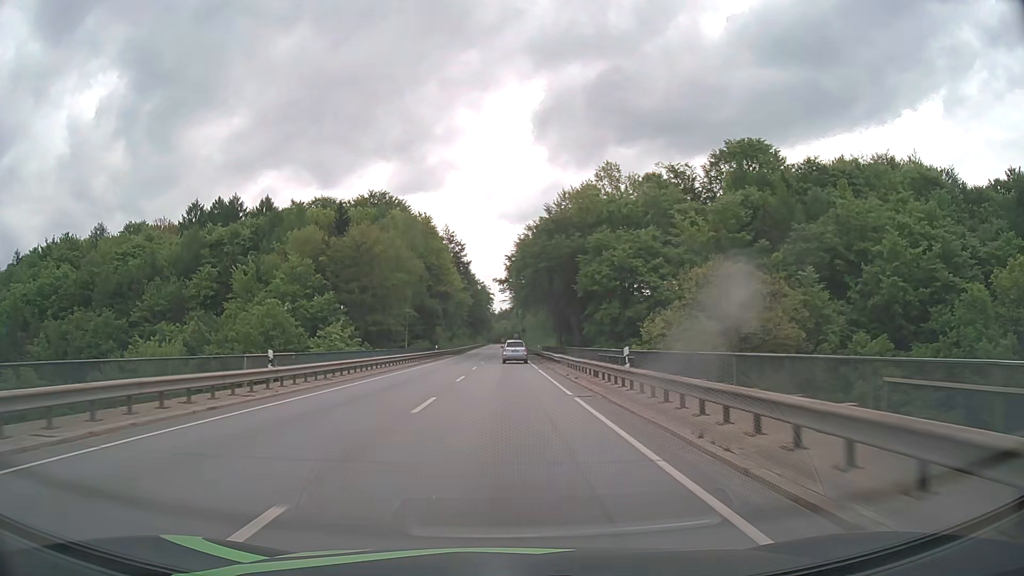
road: primary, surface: asphalt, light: Day
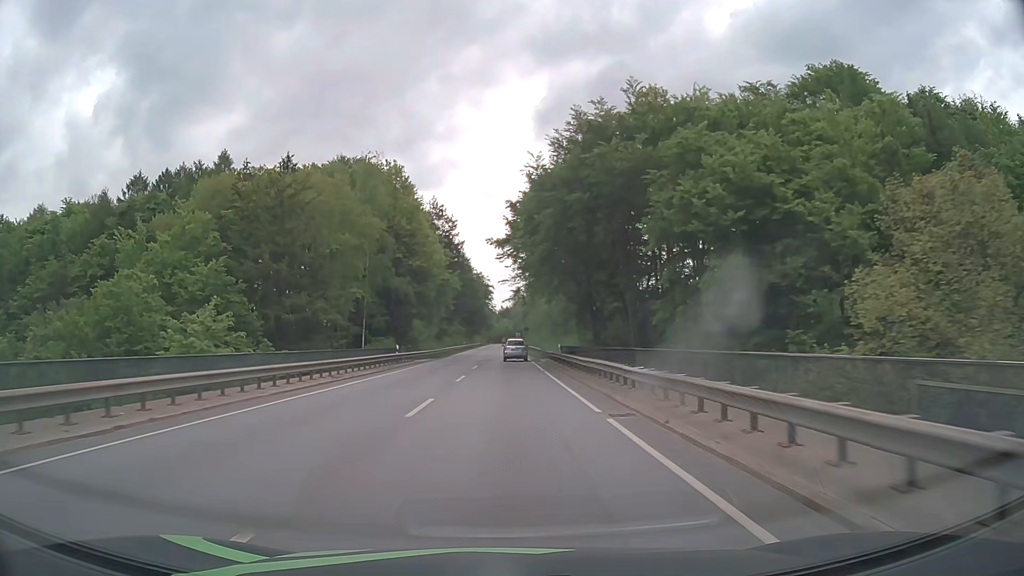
(-0.1, +24.9) m; 0°
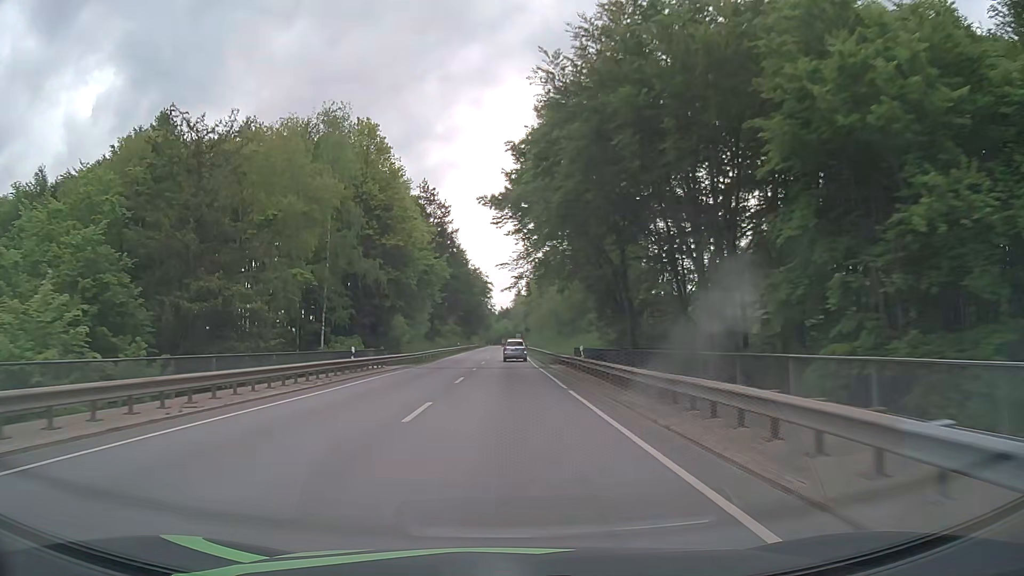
(0.0, +12.7) m; 0°
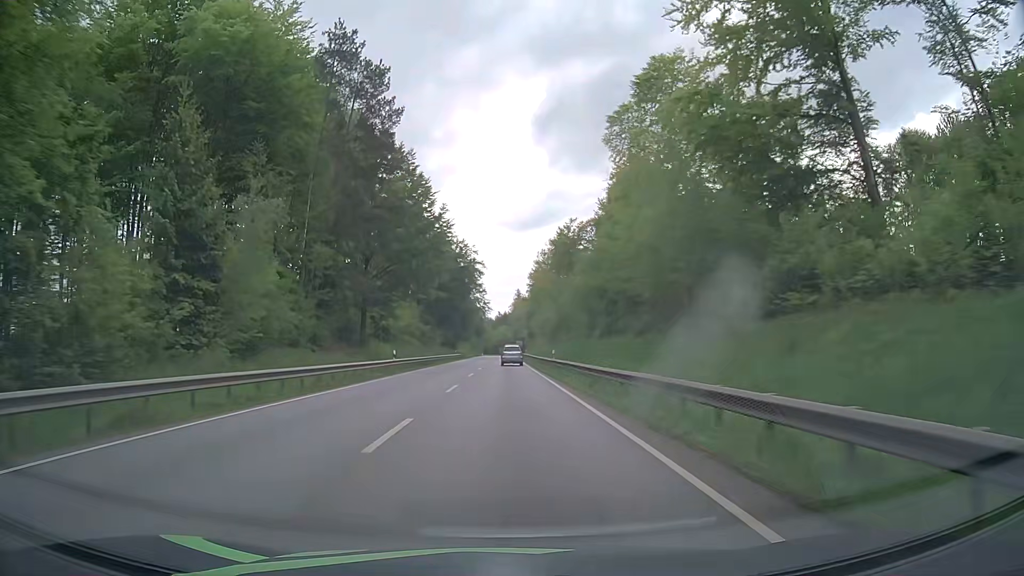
(0.0, +51.5) m; 0°
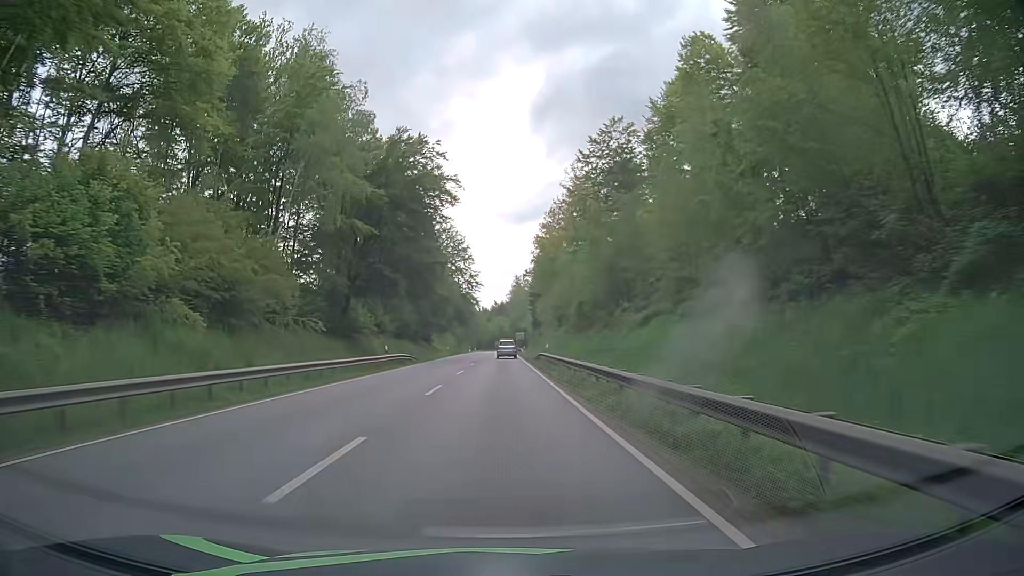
(-0.1, +50.7) m; 0°
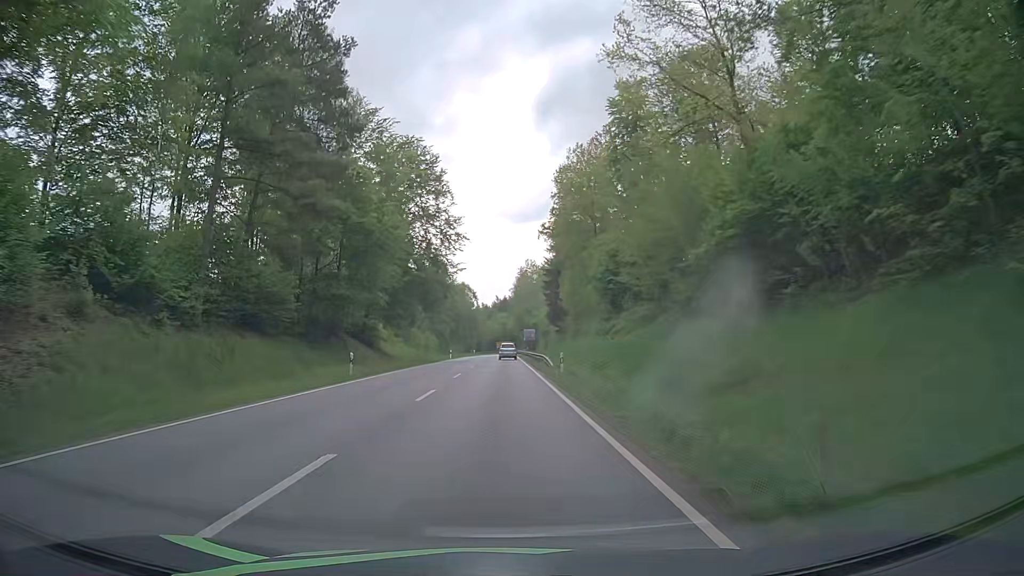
(-0.1, +49.4) m; -1°
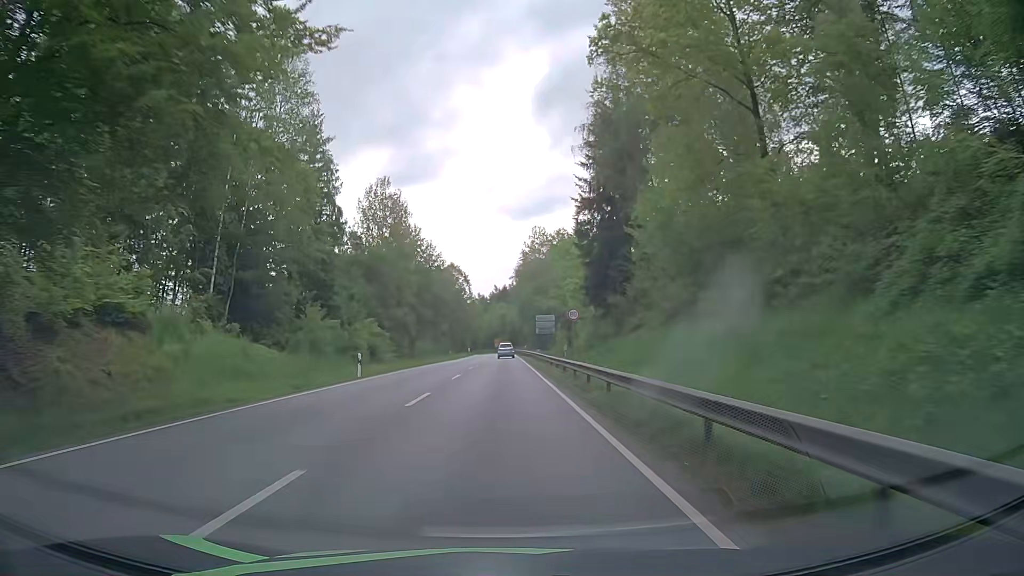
(+0.3, +49.4) m; 0°
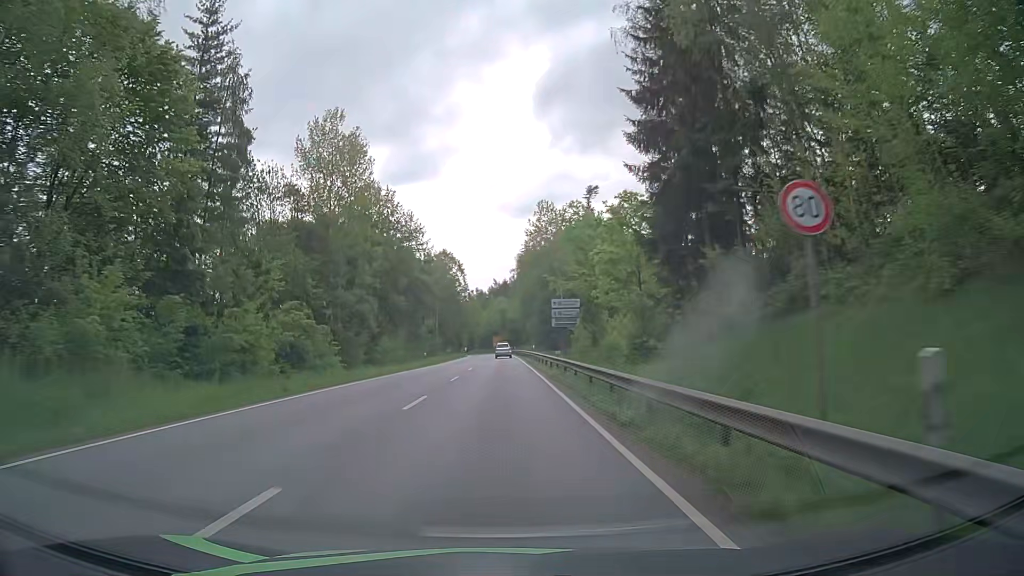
(-0.1, +24.8) m; -1°
(0, +10) (0, +20) (0, +30) (0, +40) (0, +50) (0, +60) (0, +70) (0, +80) (0, +90) (0, +100) m
